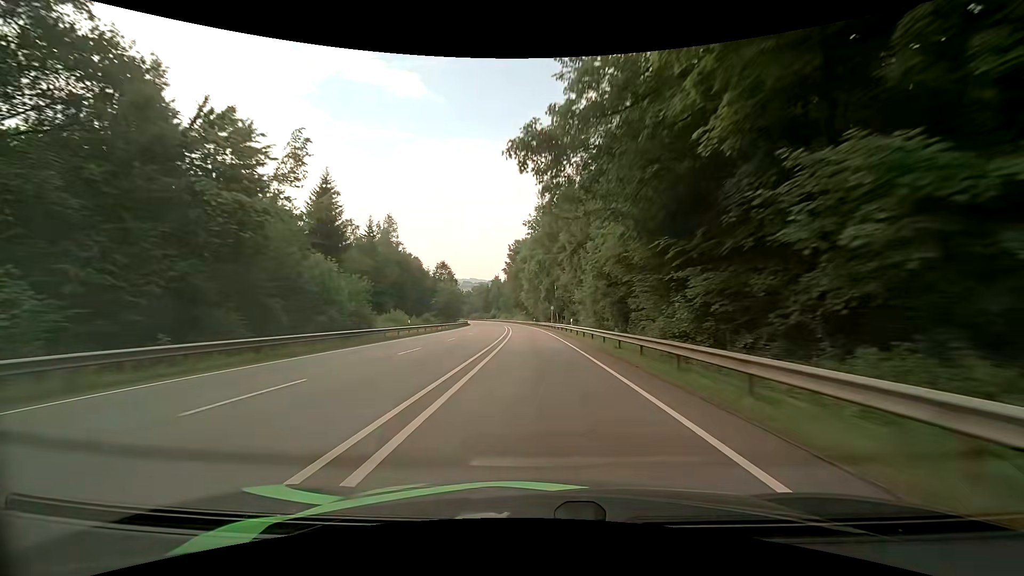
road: primary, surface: asphalt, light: Day
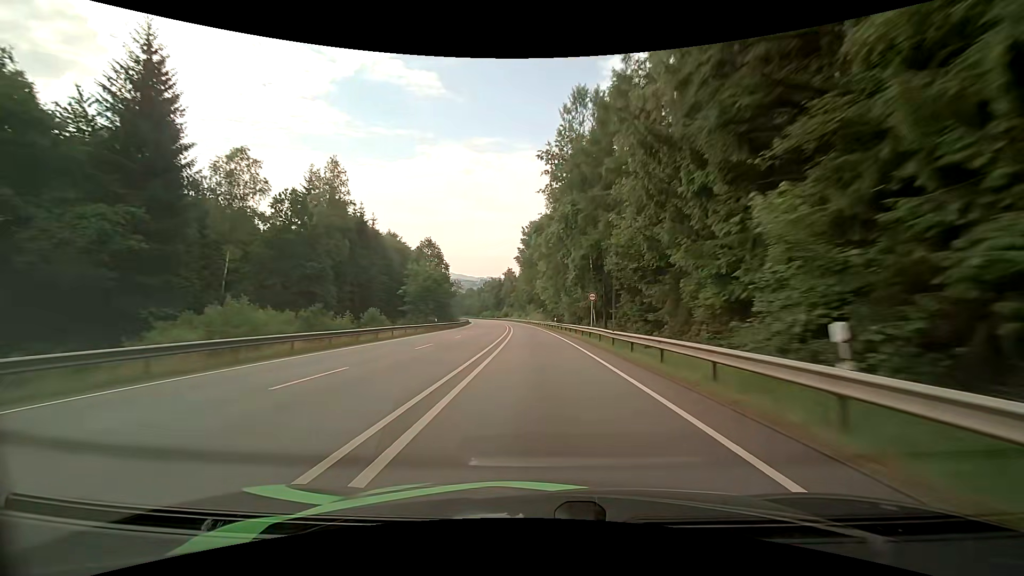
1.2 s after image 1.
(-0.6, +34.2) m; -2°
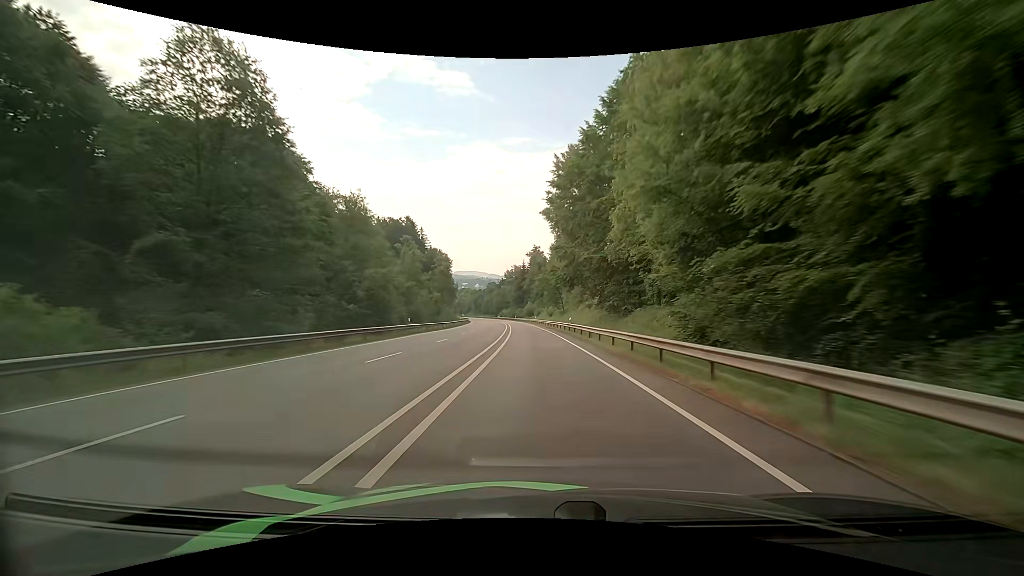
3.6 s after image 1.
(-2.1, +67.3) m; -4°
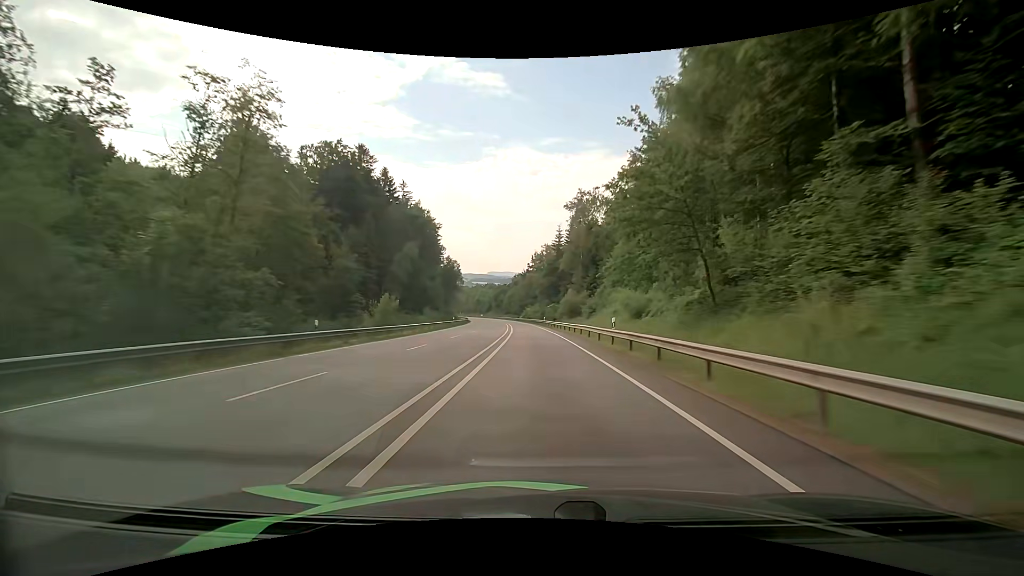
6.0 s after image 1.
(-2.1, +68.1) m; -4°
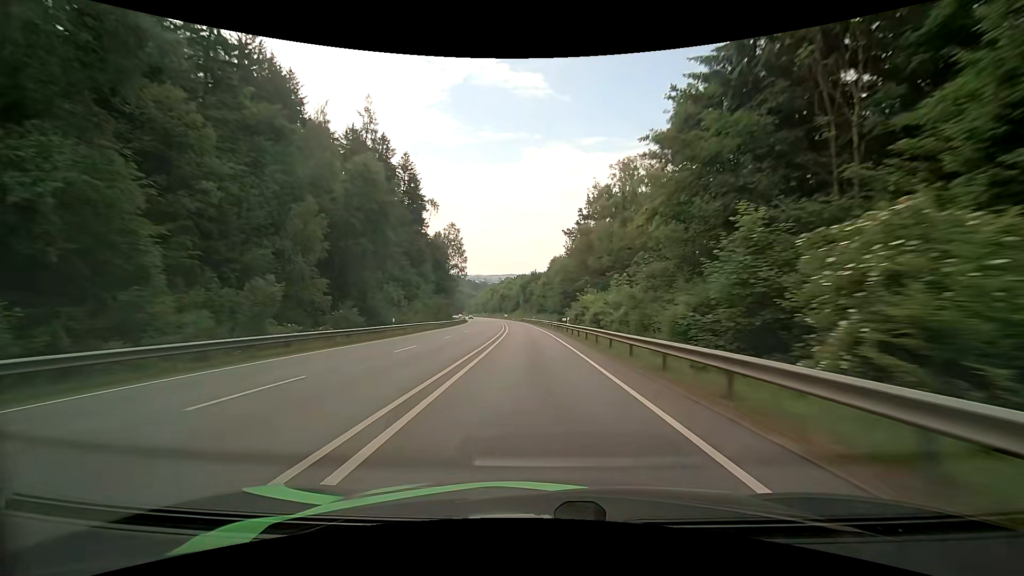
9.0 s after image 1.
(-3.4, +85.8) m; -5°
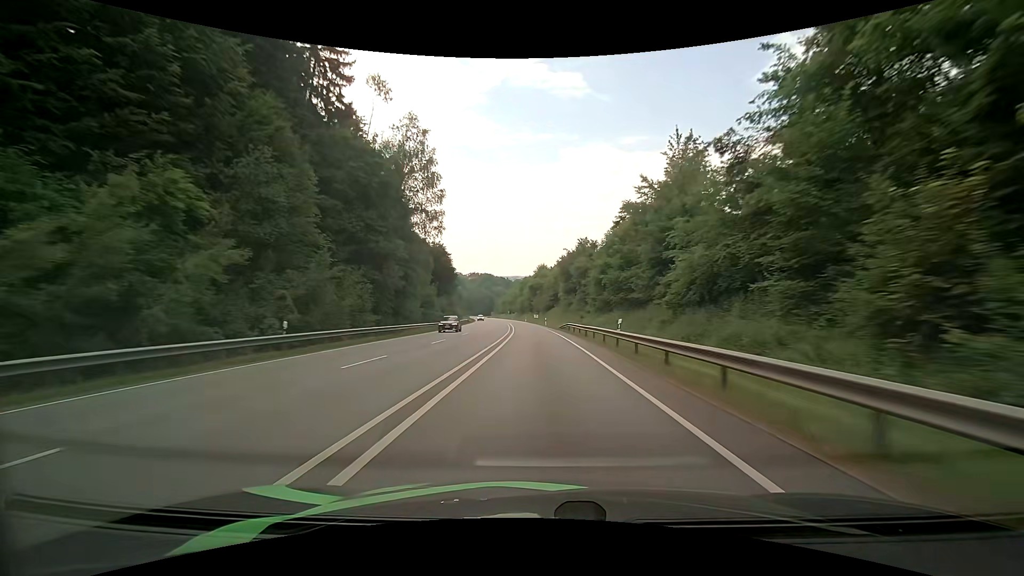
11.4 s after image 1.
(-2.7, +67.1) m; -4°
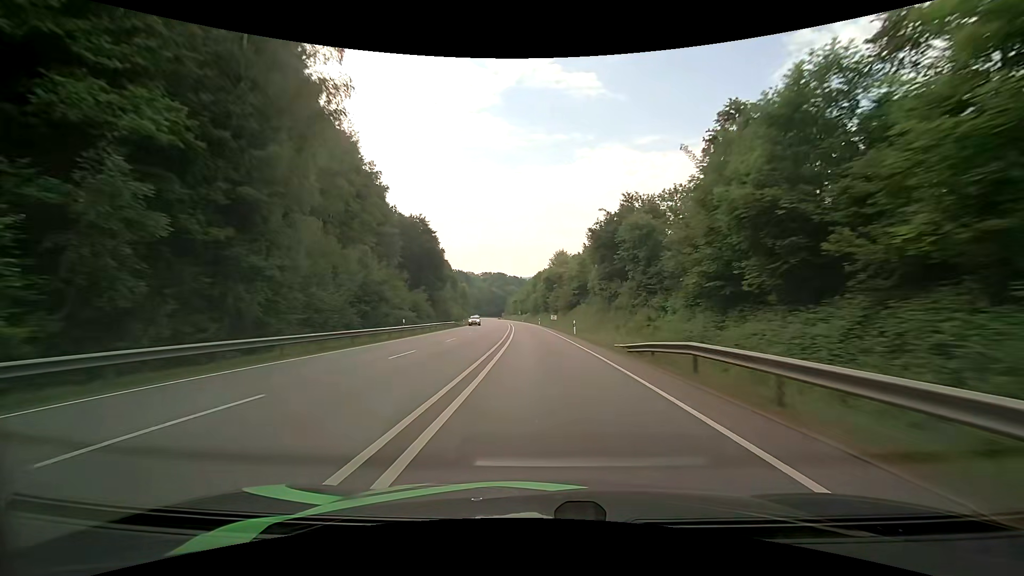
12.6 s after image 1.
(-0.6, +33.1) m; -3°
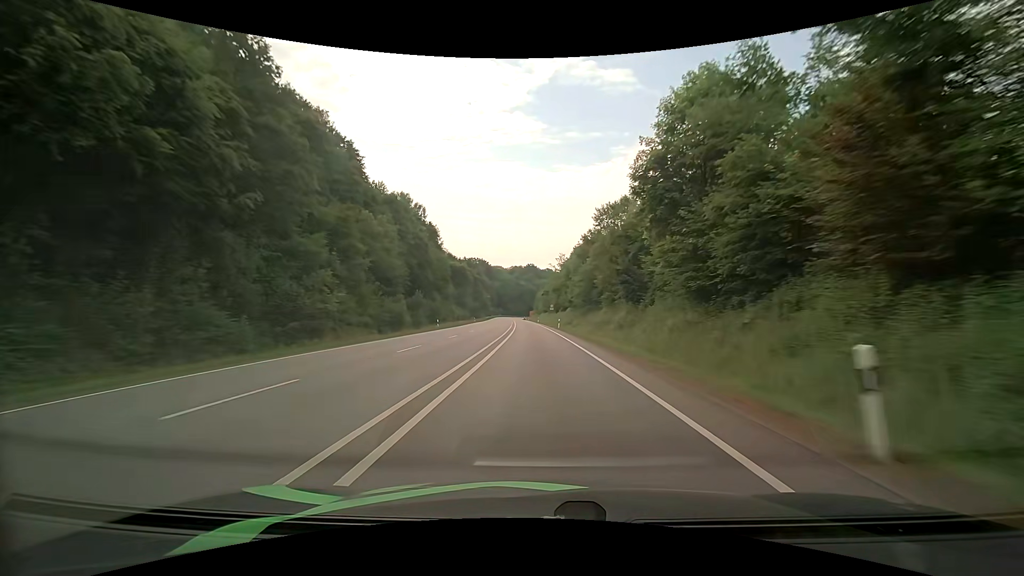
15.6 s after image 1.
(-1.4, +83.1) m; -3°
(0, +10) (0, +20) (0, +30) (-1, +40) (-1, +50) (-1, +60) (-2, +70) (-2, +80) (-2, +90) (-3, +100) m
